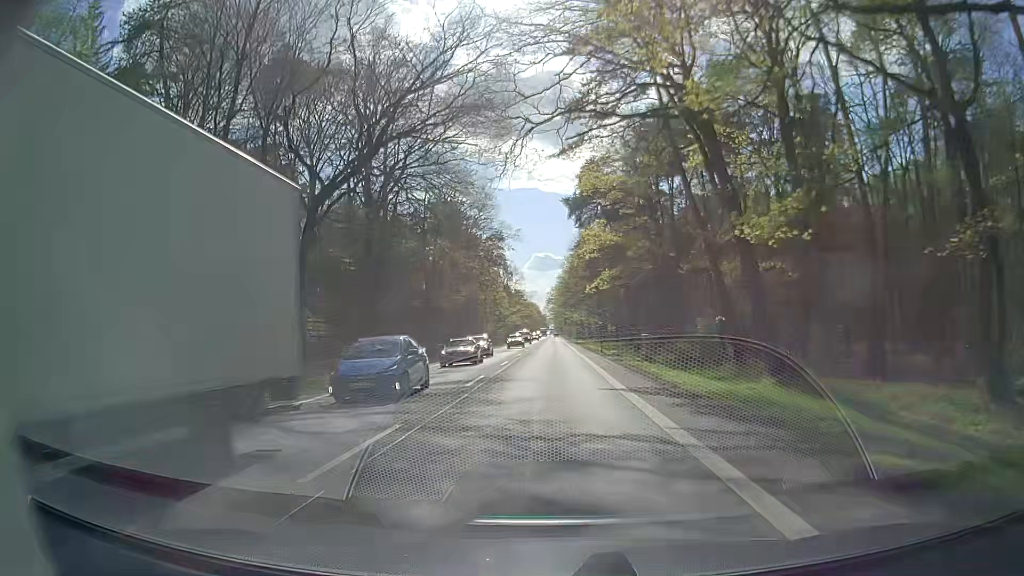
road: secondary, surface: asphalt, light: Day
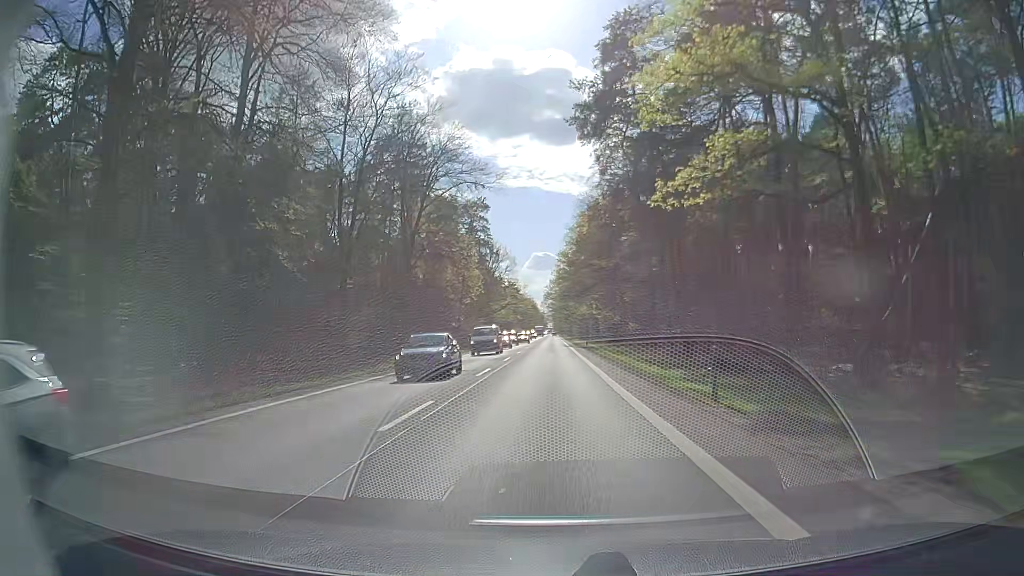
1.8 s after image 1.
(0.0, +33.2) m; -1°
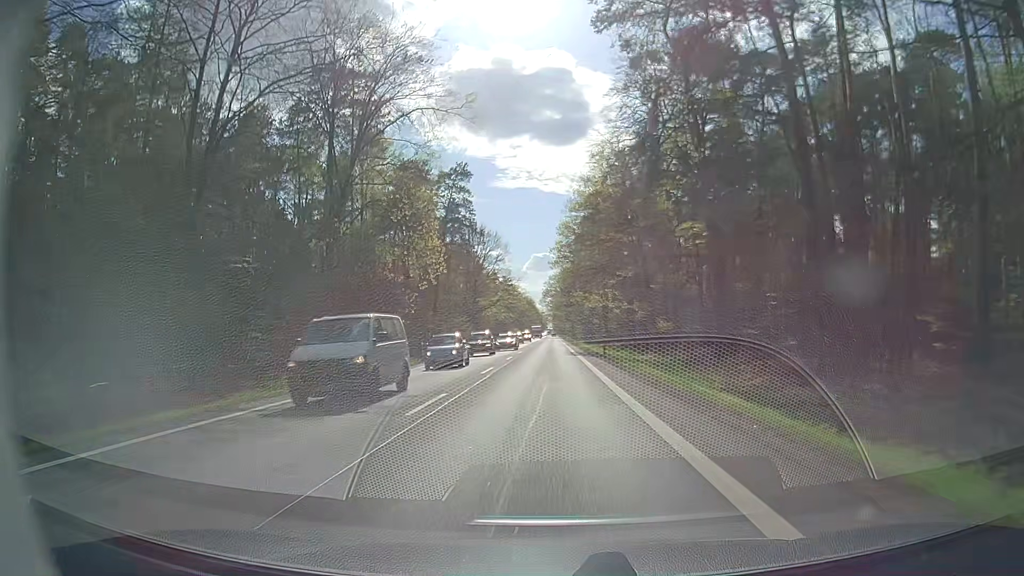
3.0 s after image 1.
(+0.3, +22.3) m; 0°
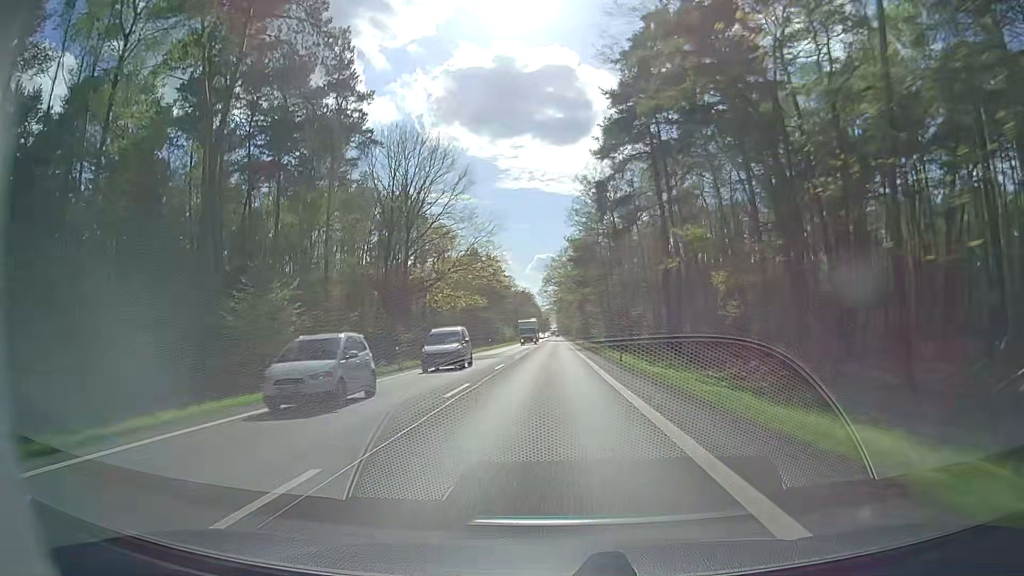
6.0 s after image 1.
(+0.7, +57.7) m; 0°
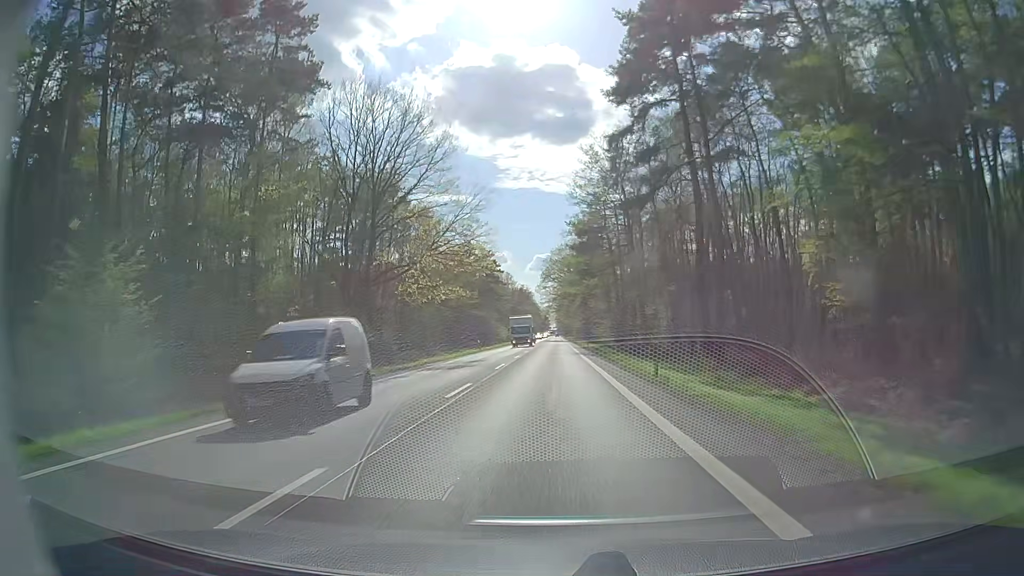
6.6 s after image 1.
(+0.1, +12.1) m; 0°
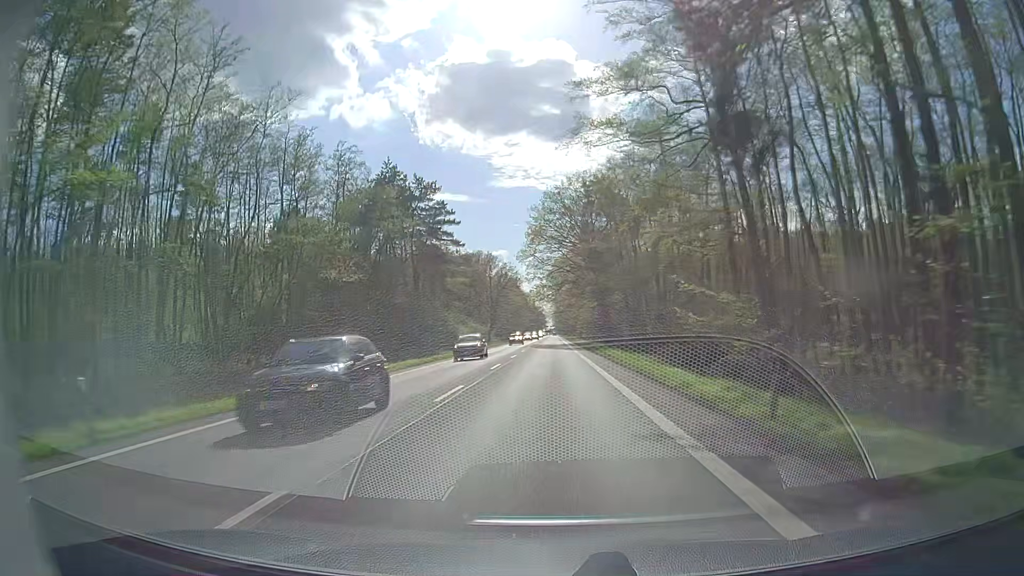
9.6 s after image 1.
(0.0, +62.0) m; -1°
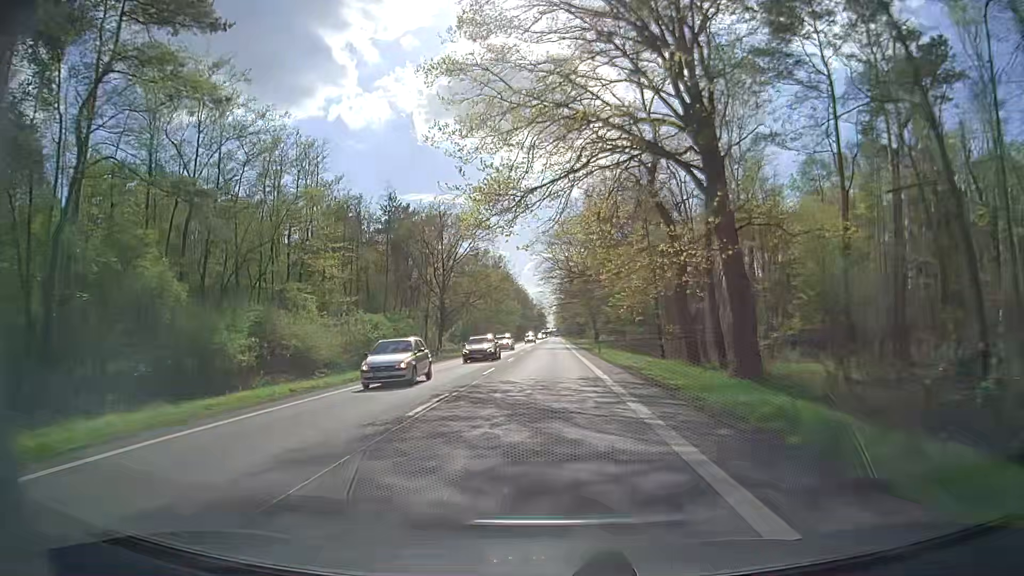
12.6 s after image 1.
(+0.8, +62.9) m; +1°
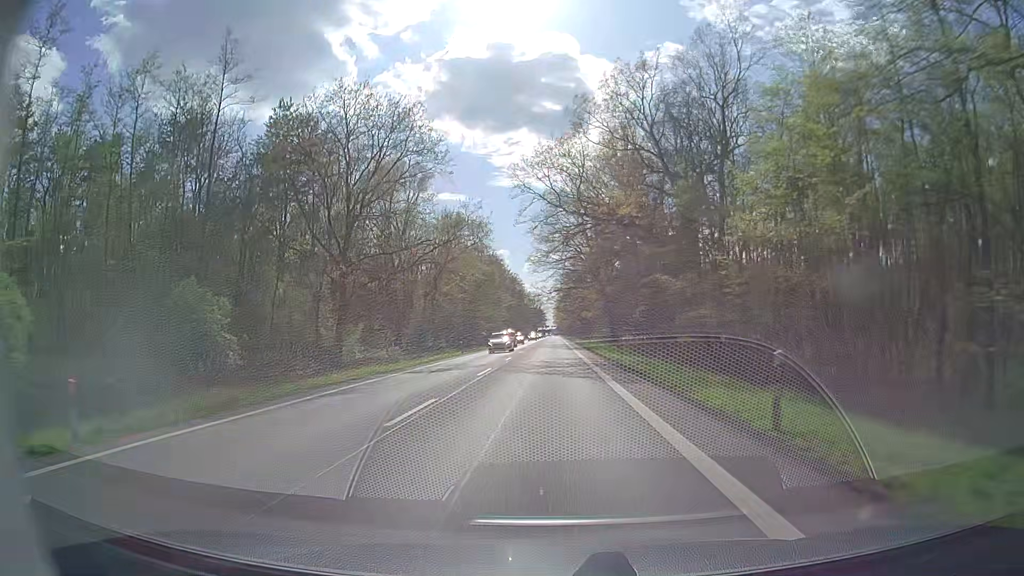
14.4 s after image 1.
(-0.2, +38.1) m; 0°
(0, +10) (0, +20) (0, +30) (0, +40) (0, +50) (0, +60) (0, +70) (0, +80) (0, +90) (0, +100) m
